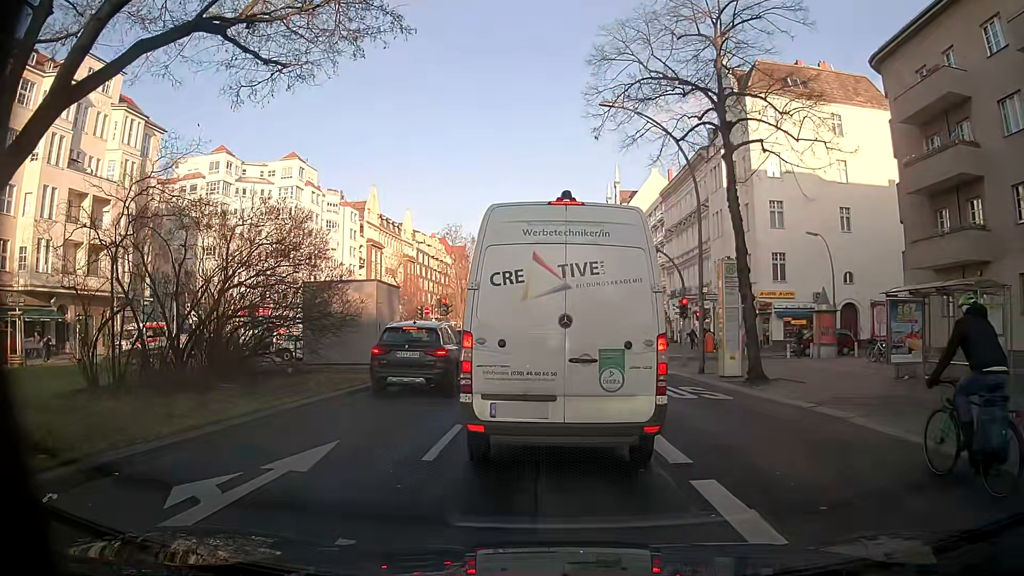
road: primary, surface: asphalt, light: Day
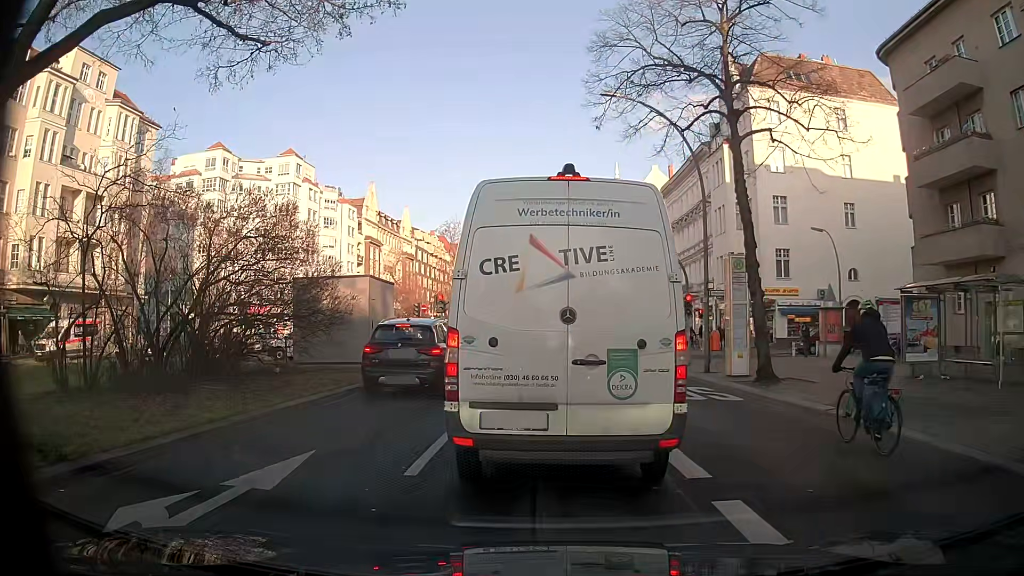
(0.0, +0.9) m; 0°
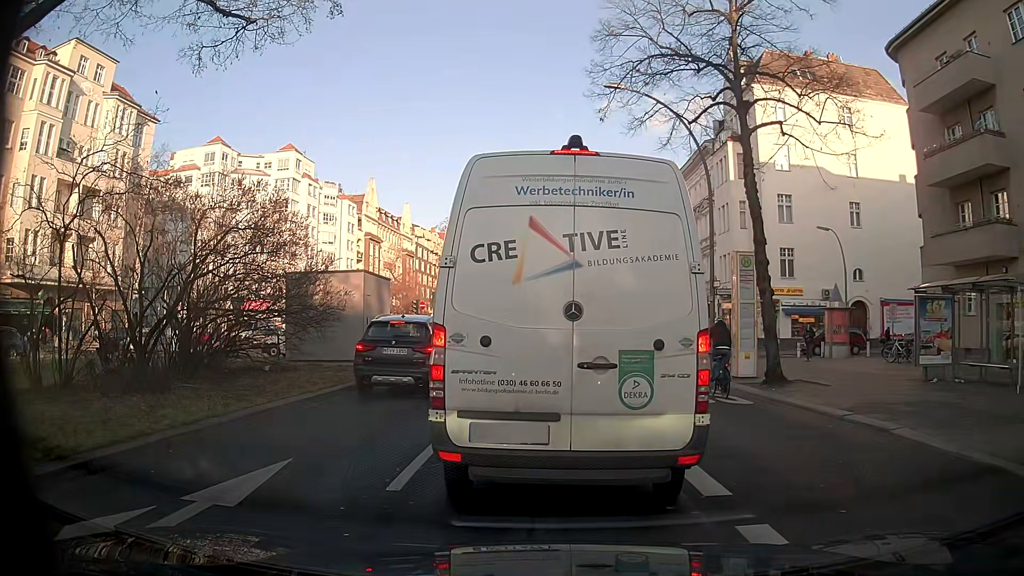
(0.0, +0.8) m; 0°
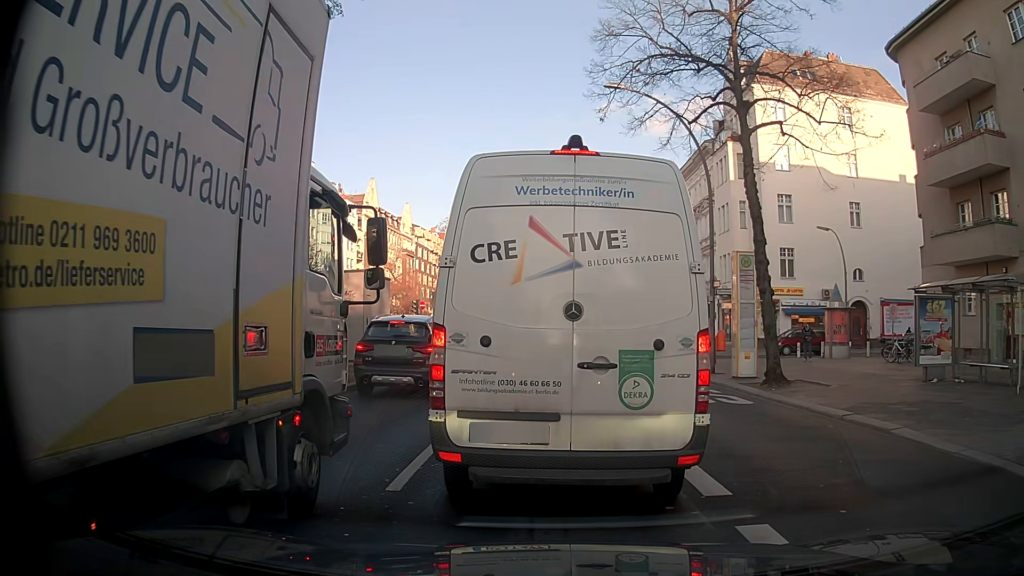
(0.0, +0.1) m; 0°
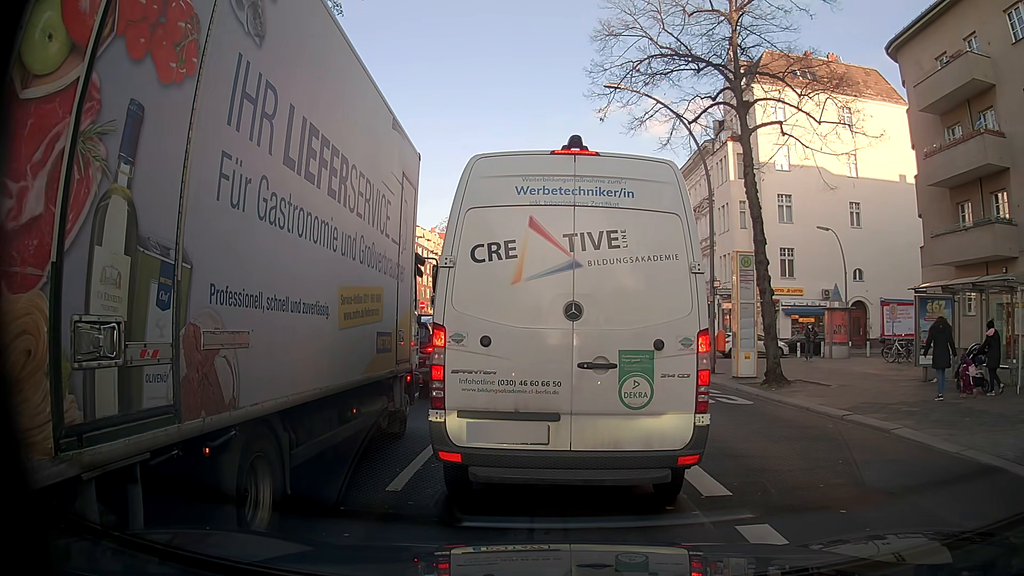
(0.0, 0.0) m; 0°
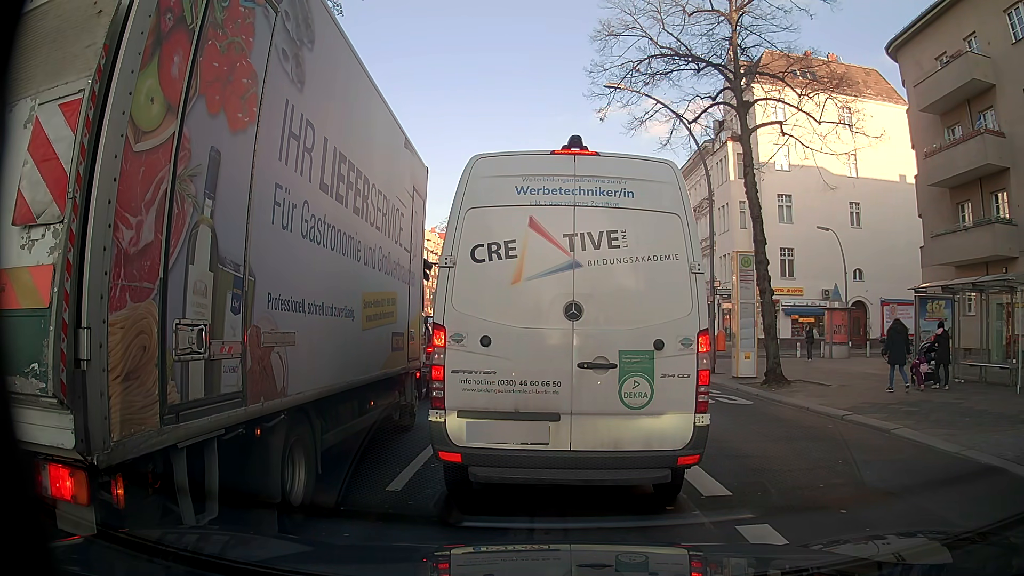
(0.0, 0.0) m; 0°
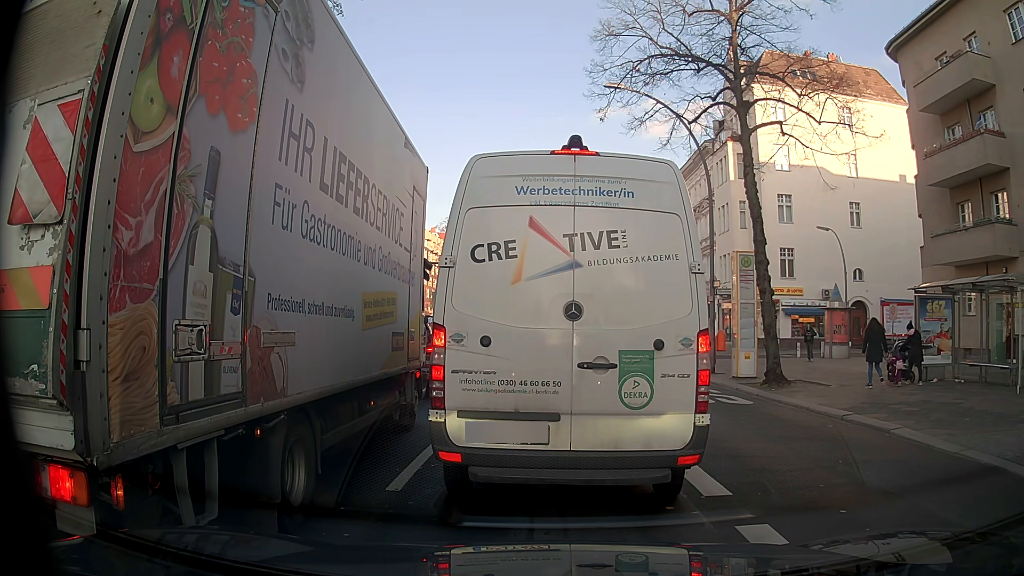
(0.0, 0.0) m; 0°
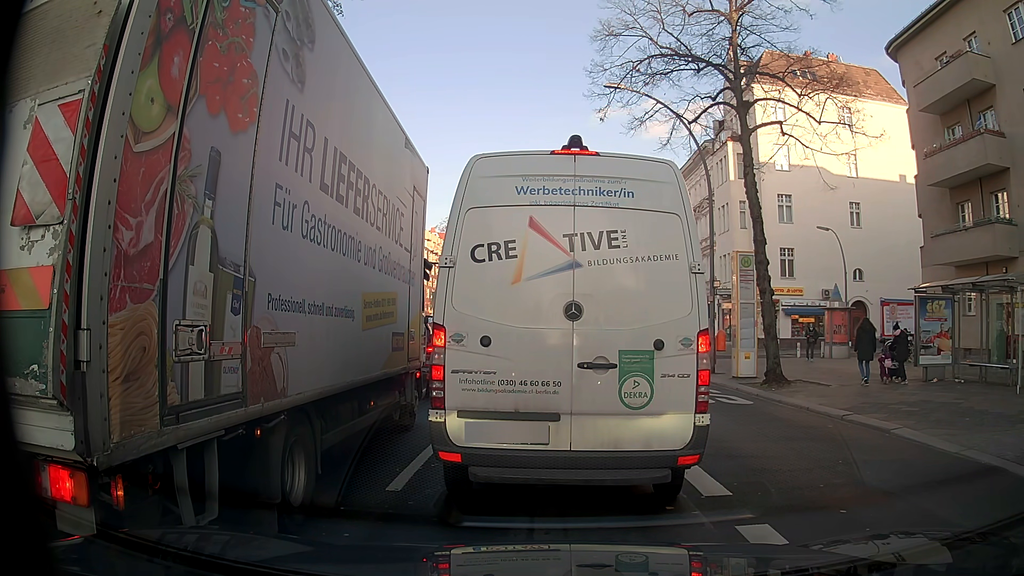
(0.0, 0.0) m; 0°
